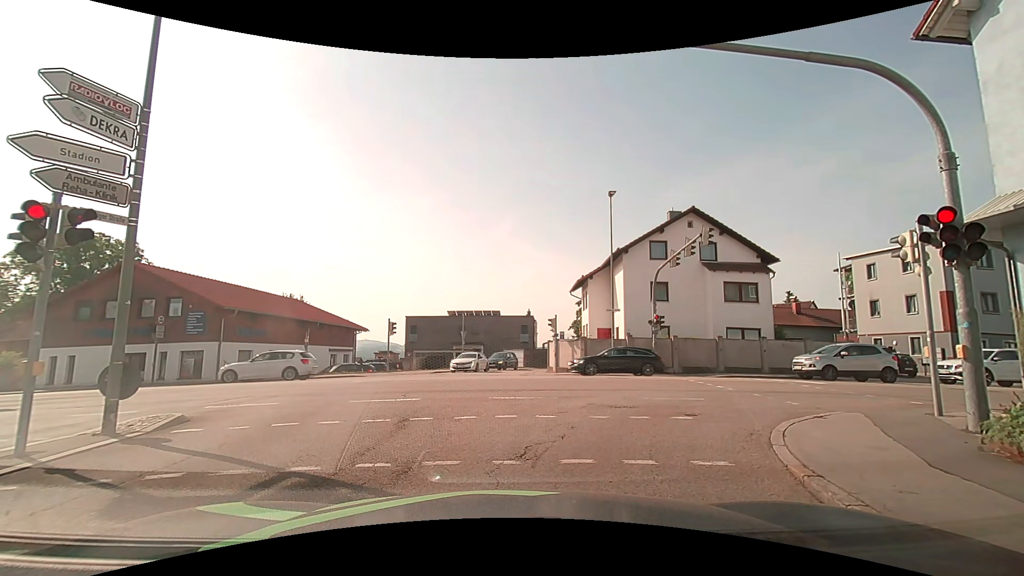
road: tertiary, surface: asphalt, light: Day
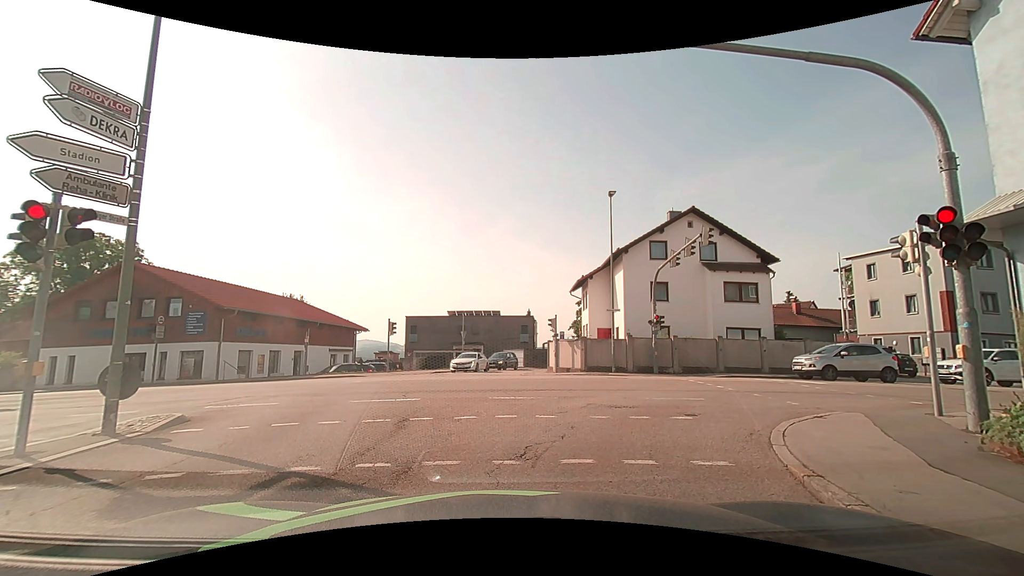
(0.0, 0.0) m; 0°
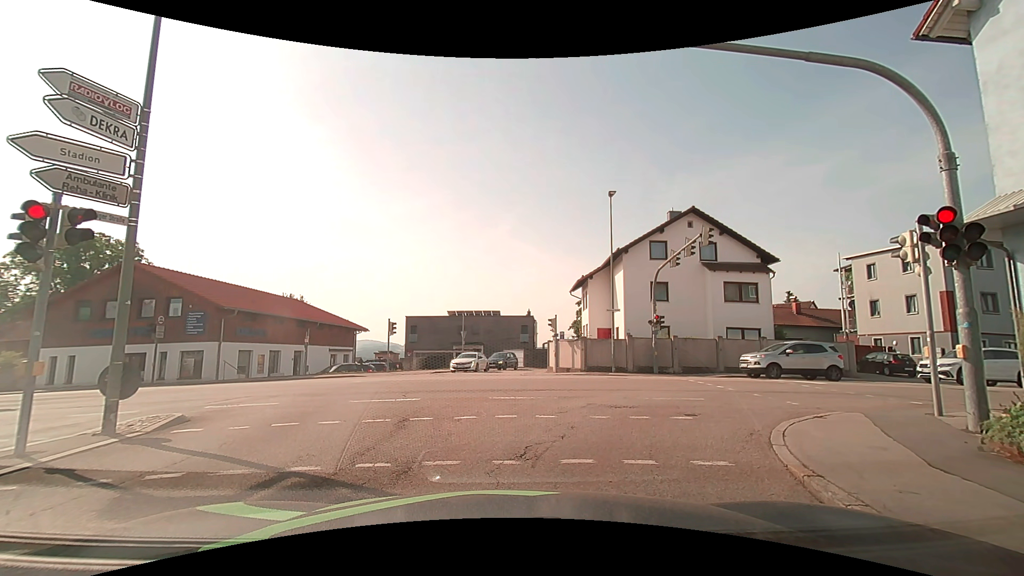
(0.0, 0.0) m; 0°
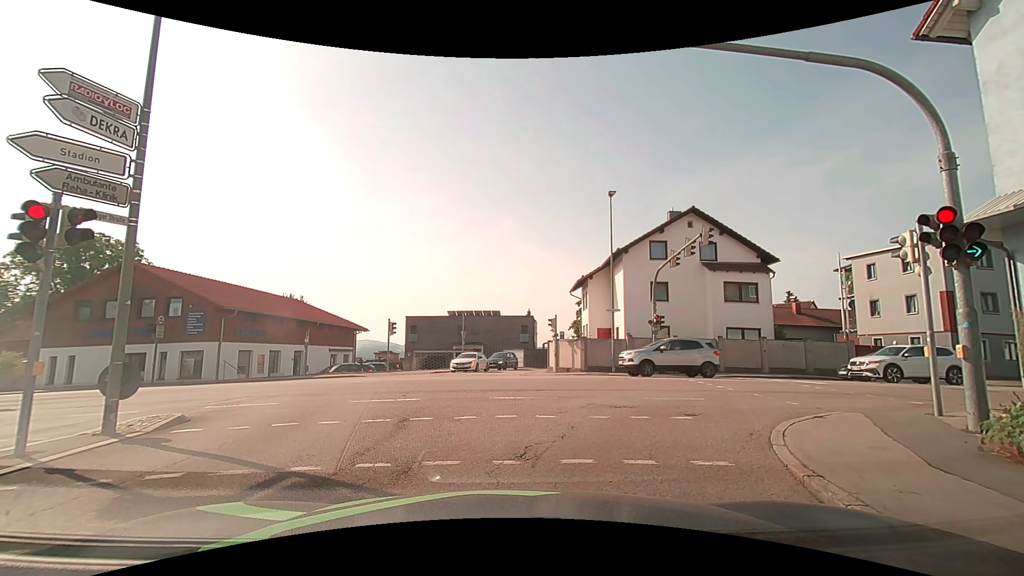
(0.0, 0.0) m; 0°
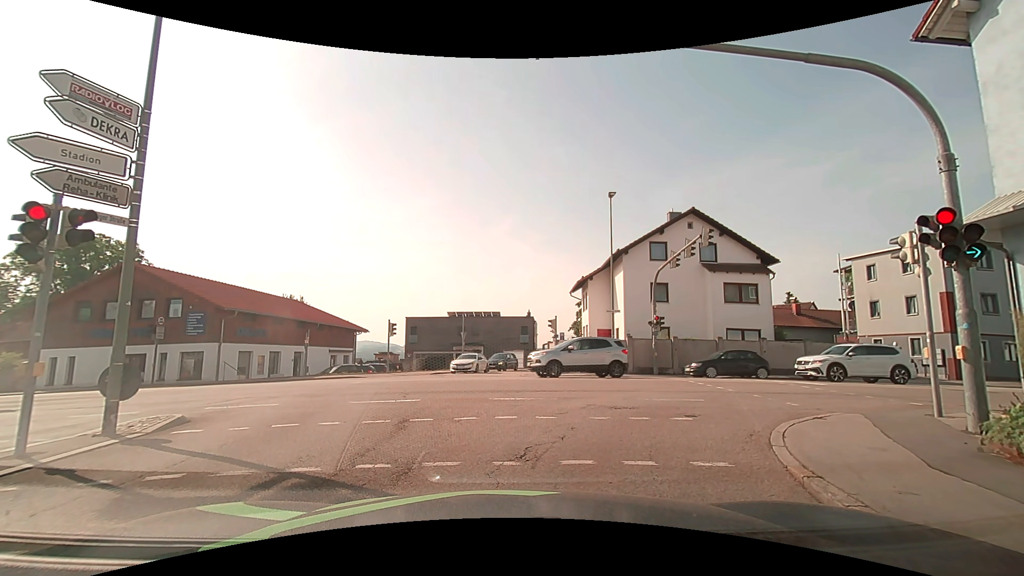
(0.0, 0.0) m; 0°
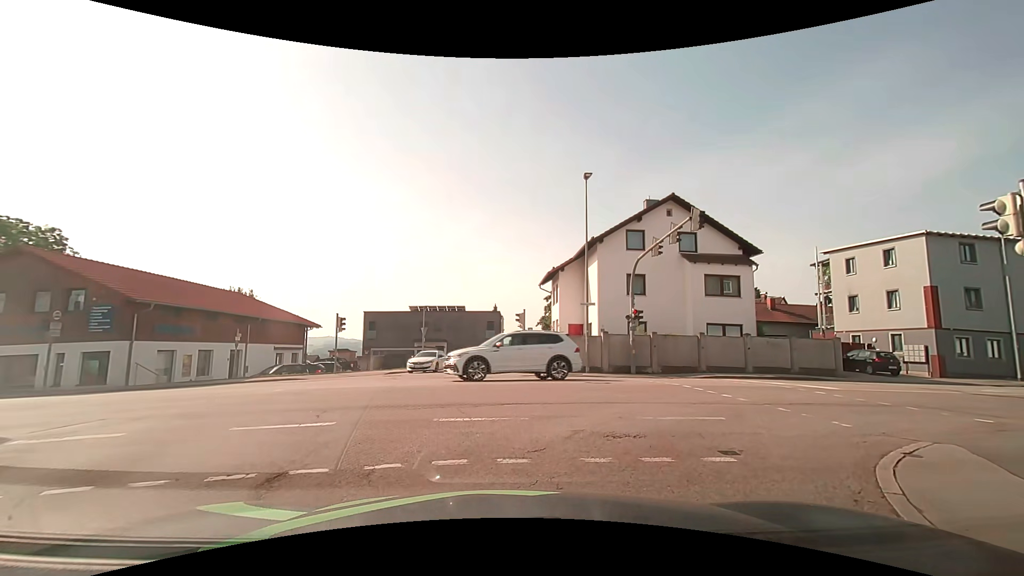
(+0.2, +3.2) m; +6°
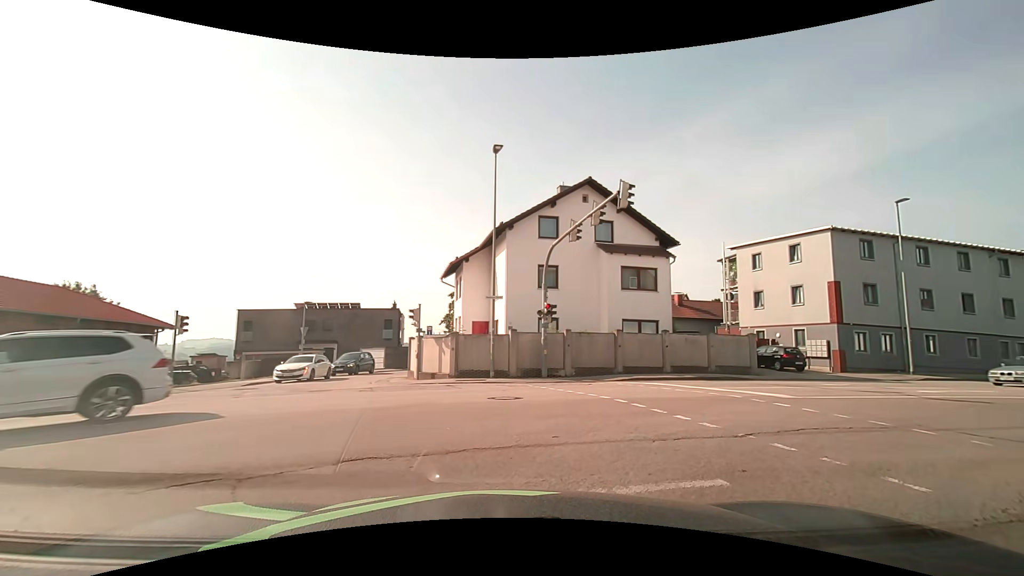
(+0.3, +4.1) m; +10°
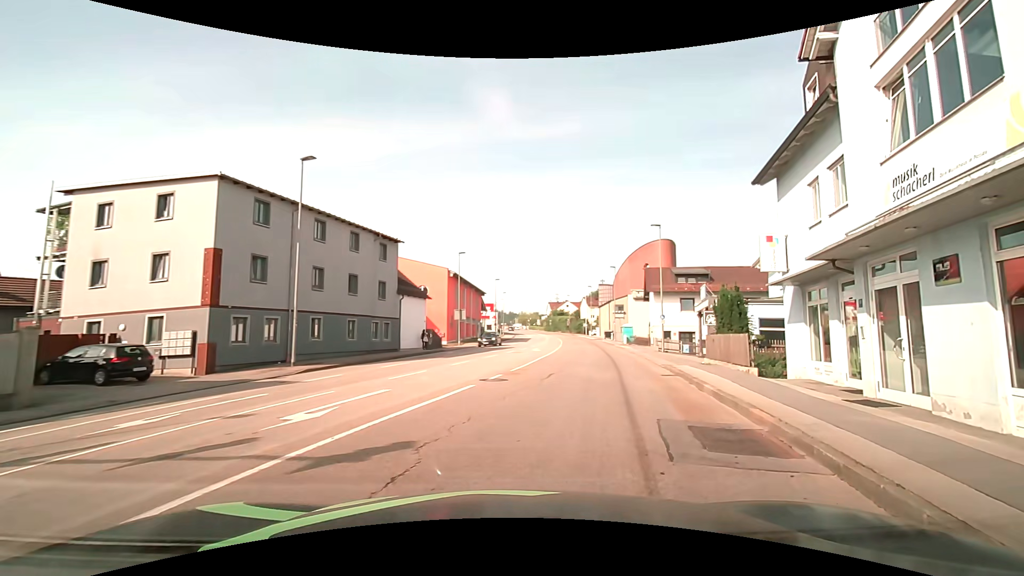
(+5.2, +9.5) m; +62°
(+2, +10) (+4, +20) (+6, +29) (+8, +39) (+9, +49) (+10, +59) (+11, +69) (+12, +79) (+13, +89) (+13, +99) m
